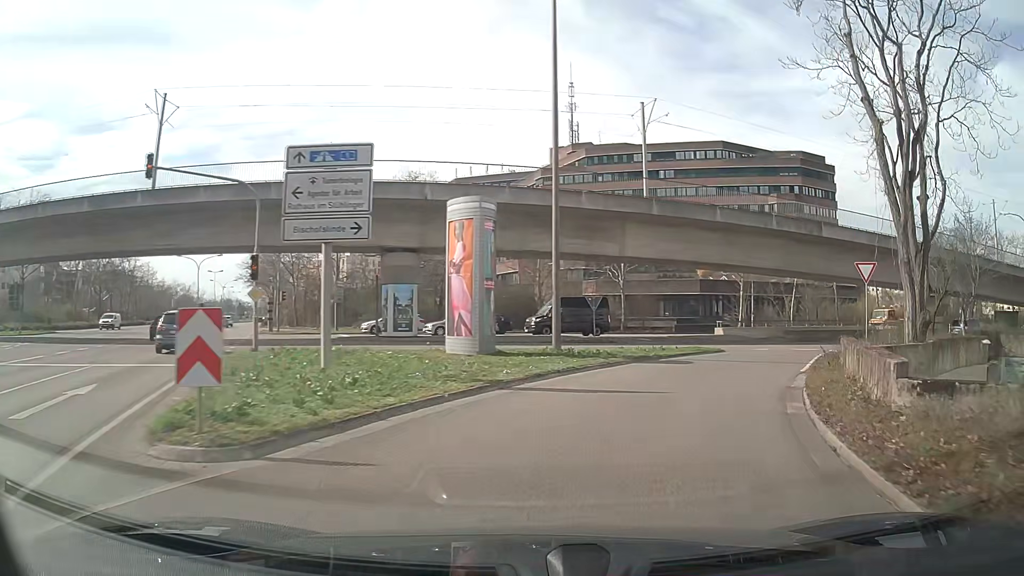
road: secondary_link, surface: asphalt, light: Day
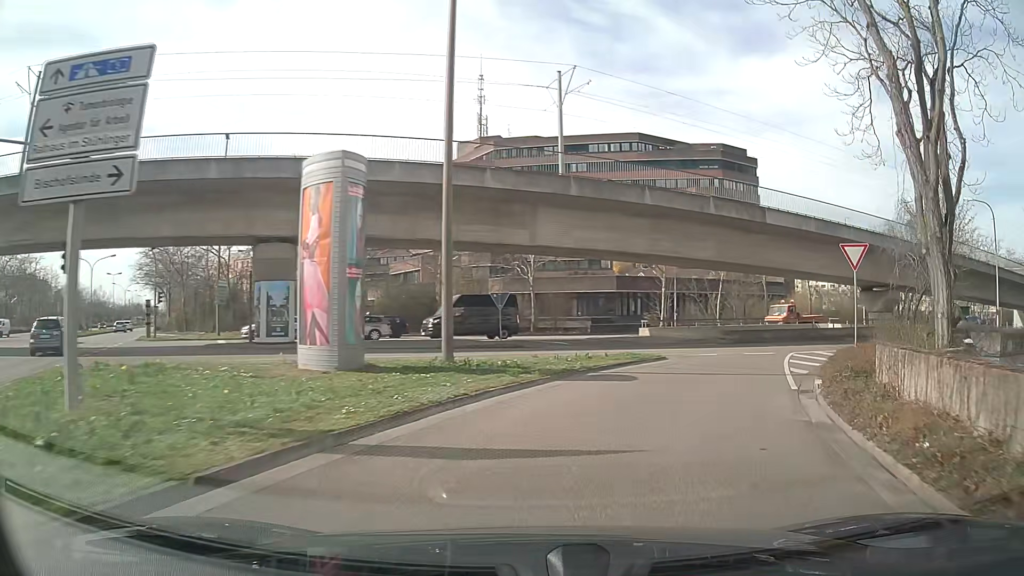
(+0.4, +5.6) m; +8°
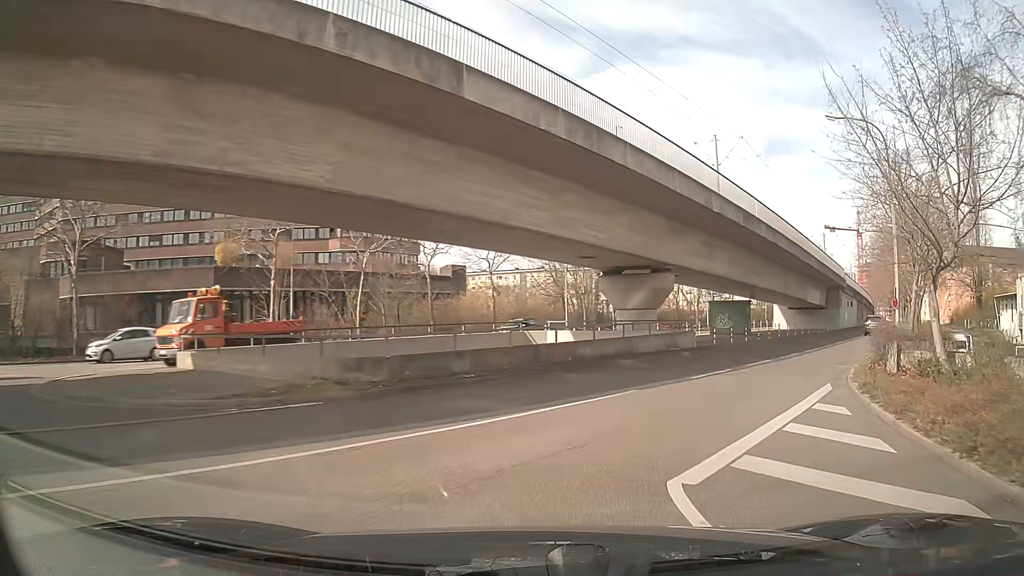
(+5.8, +21.2) m; +29°
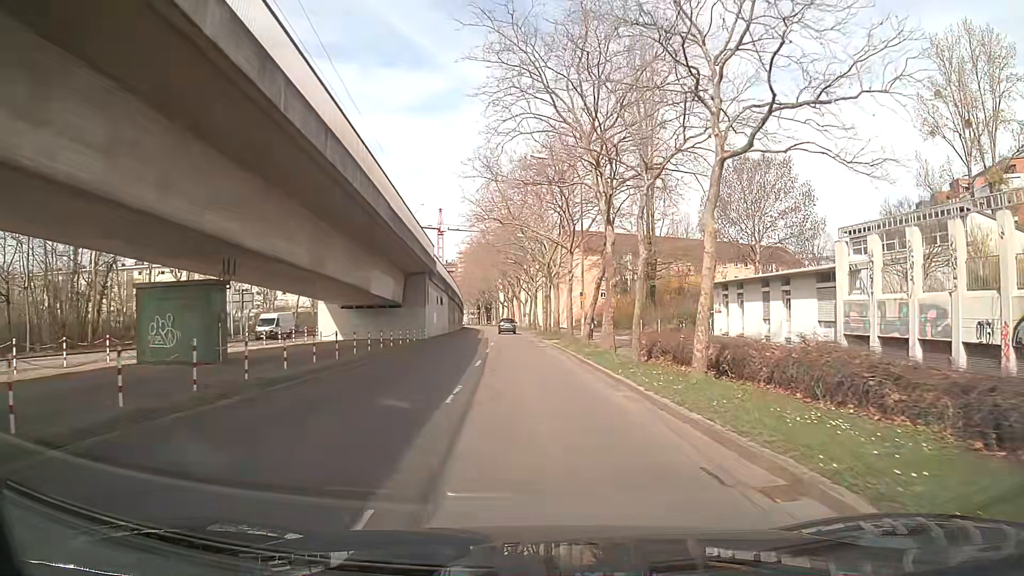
(+10.1, +24.9) m; +36°
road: tertiary
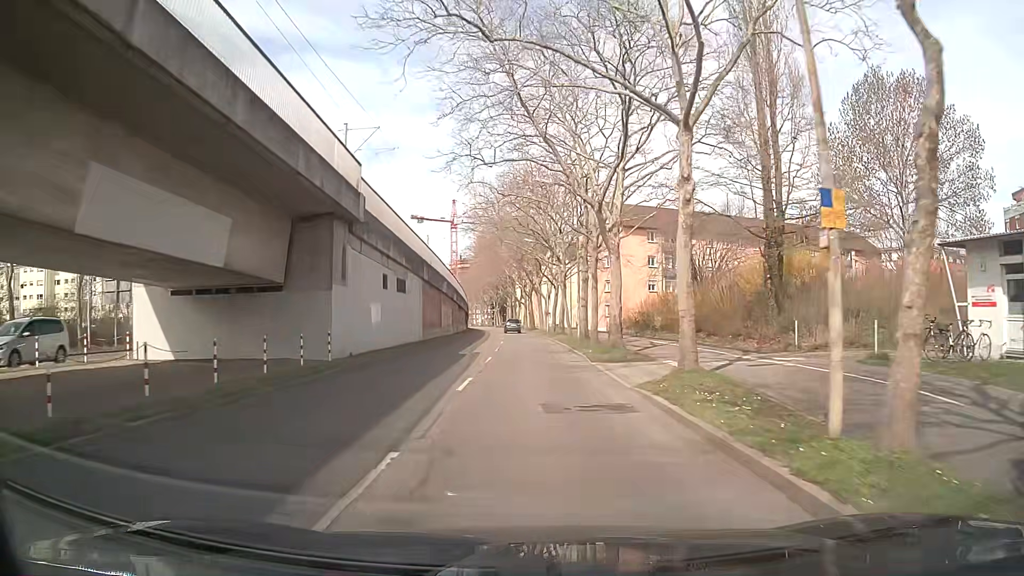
(-0.3, +25.4) m; -2°
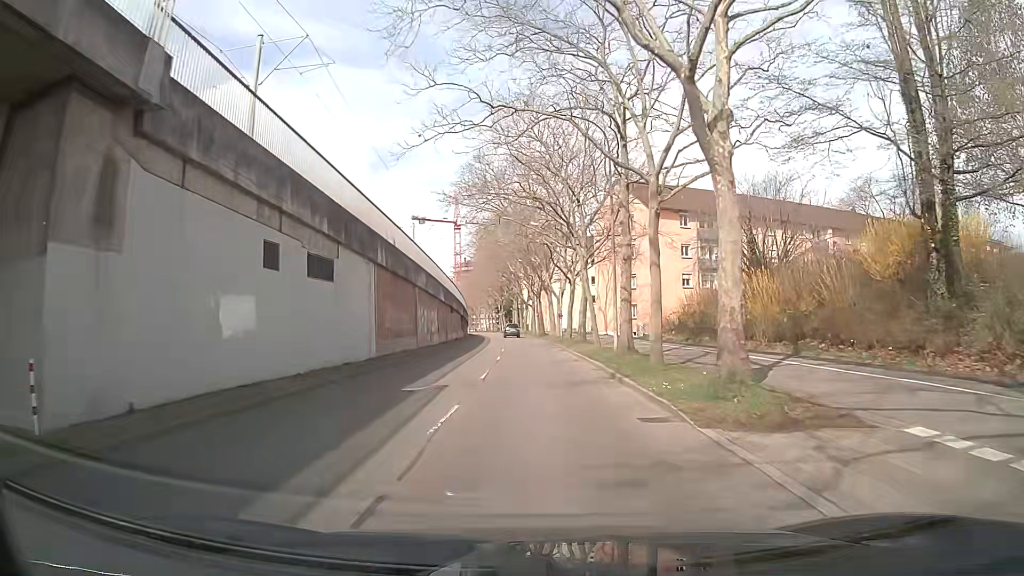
(0.0, +13.6) m; 0°
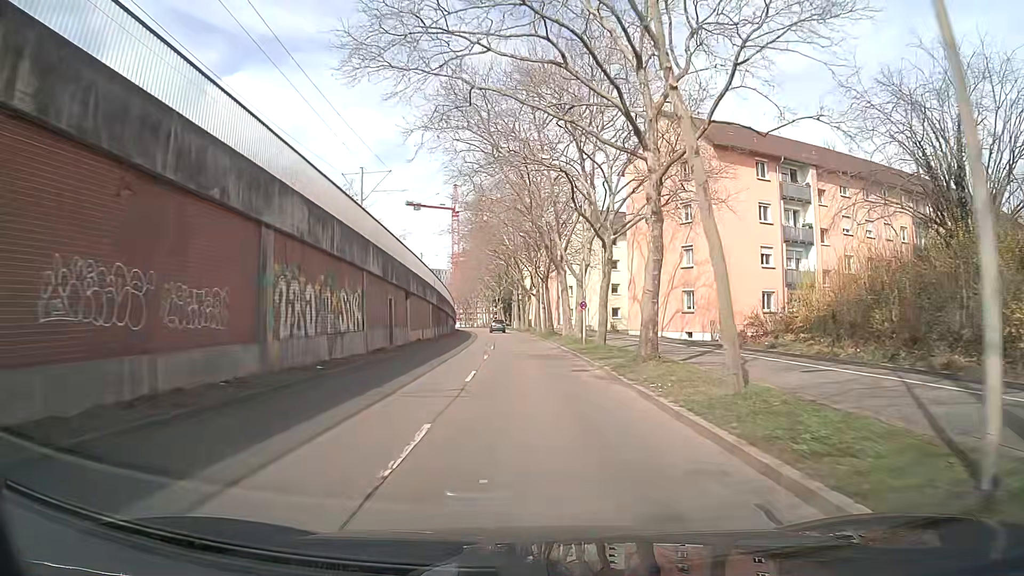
(-0.1, +20.9) m; 0°
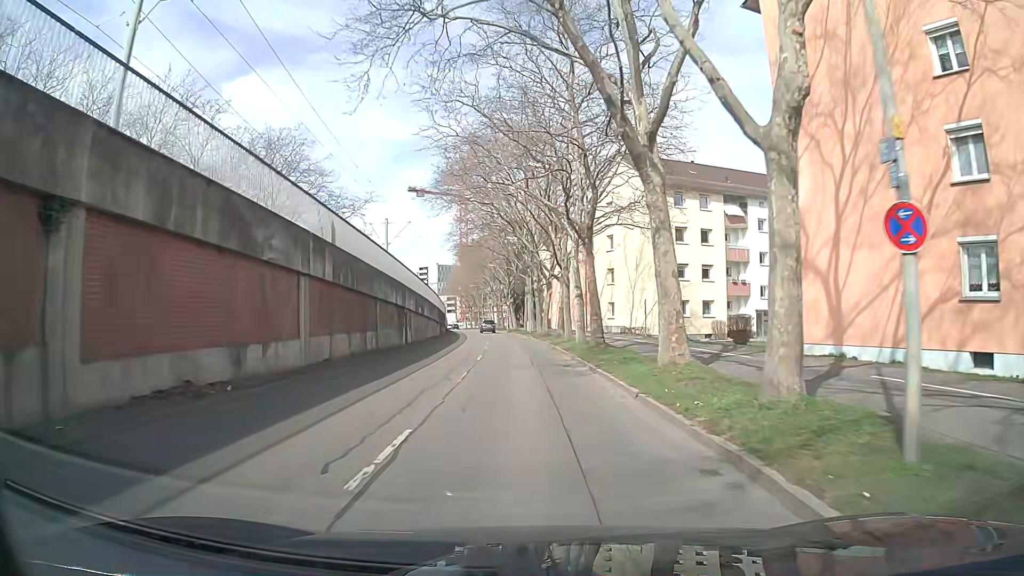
(-0.6, +27.6) m; -2°
(0, +10) (0, +20) (-1, +30) (-1, +40) (-2, +50) (-3, +60) (-3, +70) (-4, +80) (-6, +90) (-7, +100) m
